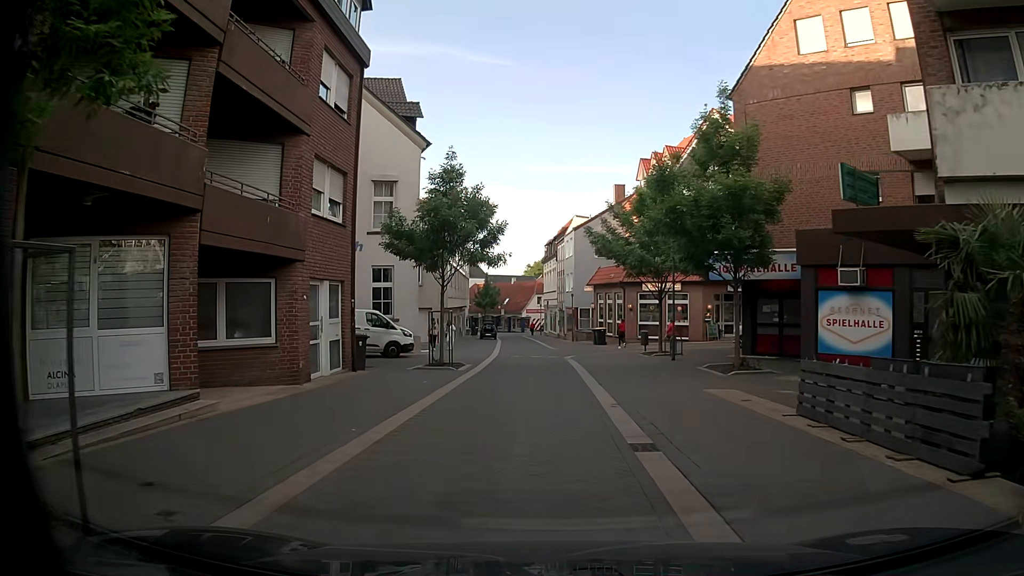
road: residential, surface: paving_stones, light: Day
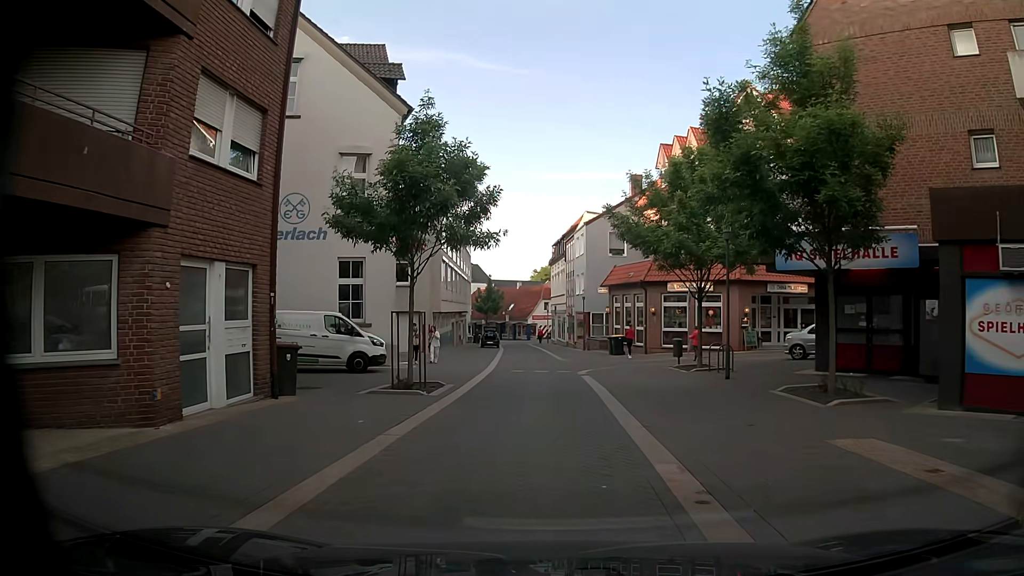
(0.0, +6.2) m; 0°
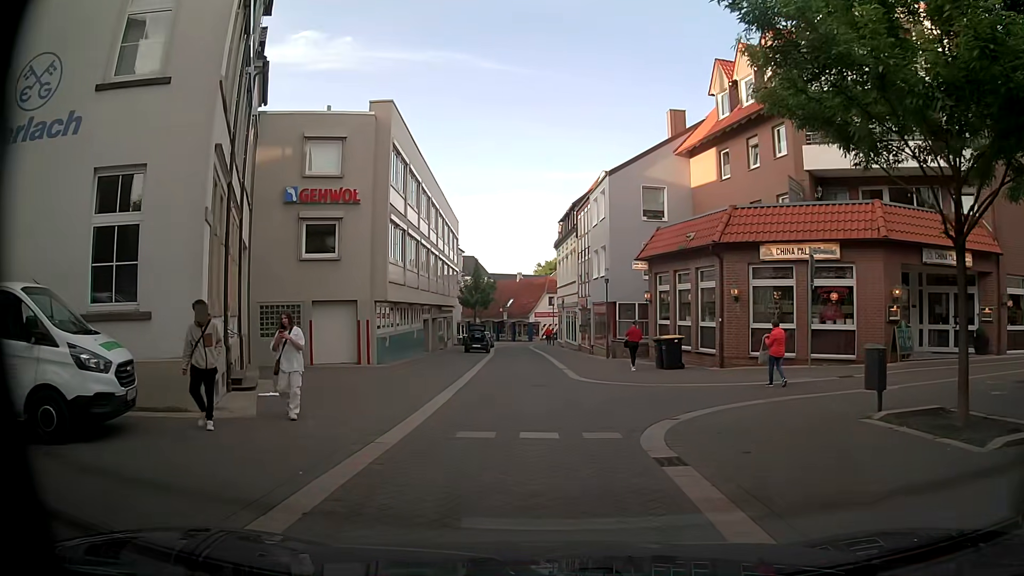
(-0.3, +14.8) m; 0°
